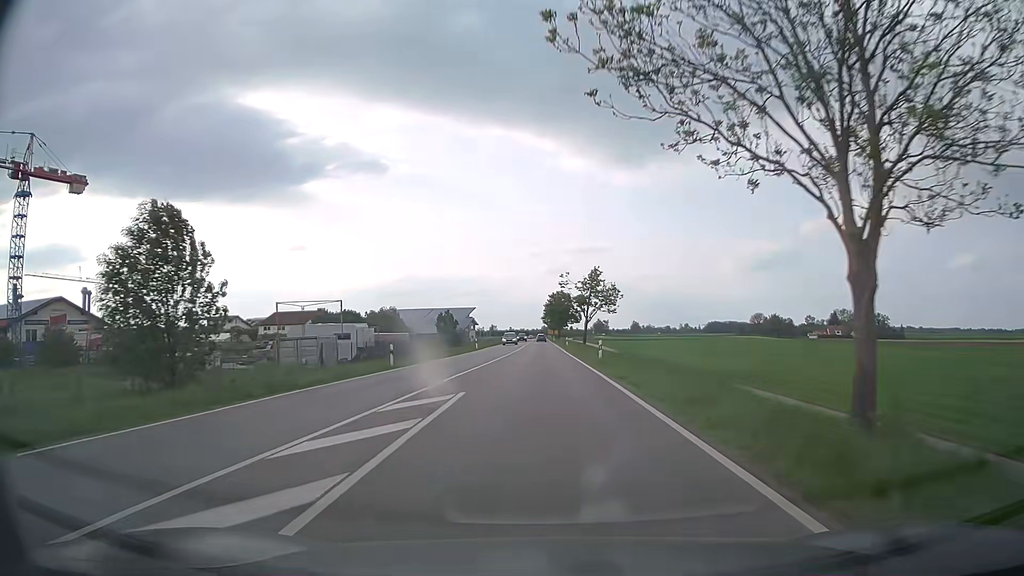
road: secondary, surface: asphalt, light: Day
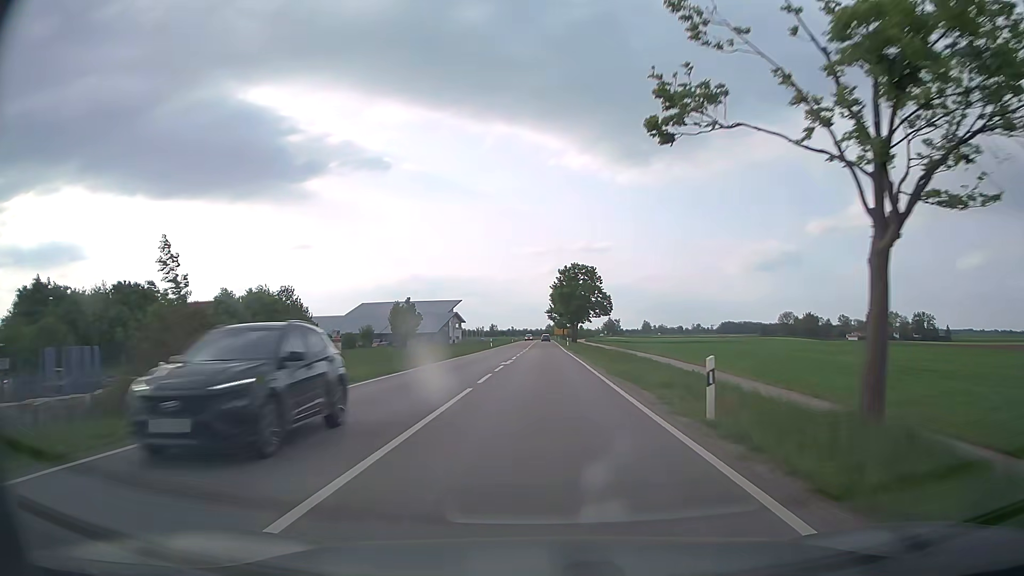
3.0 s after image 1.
(-0.3, +56.4) m; 0°
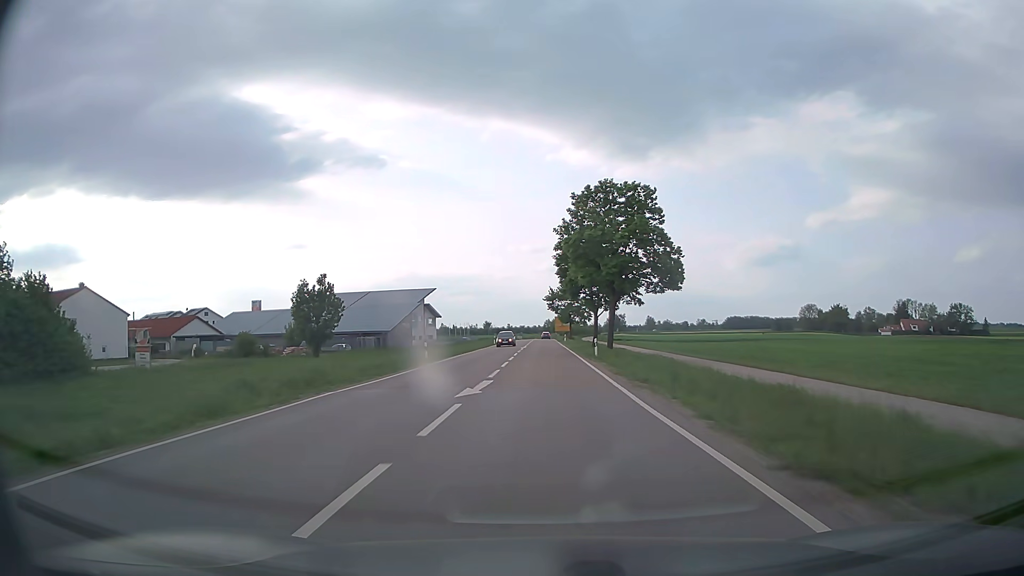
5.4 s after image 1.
(0.0, +45.2) m; 0°
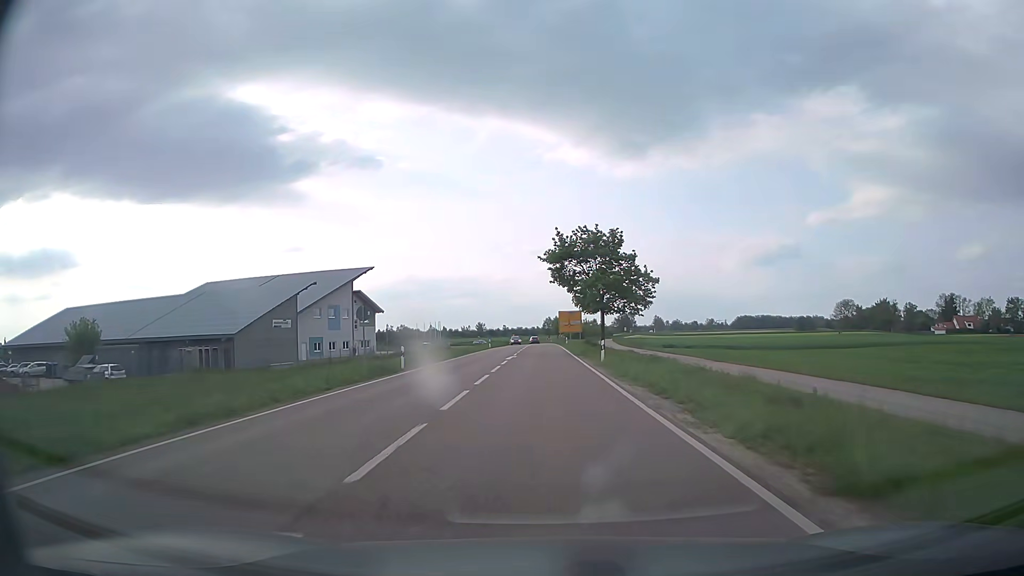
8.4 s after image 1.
(0.0, +56.5) m; +1°
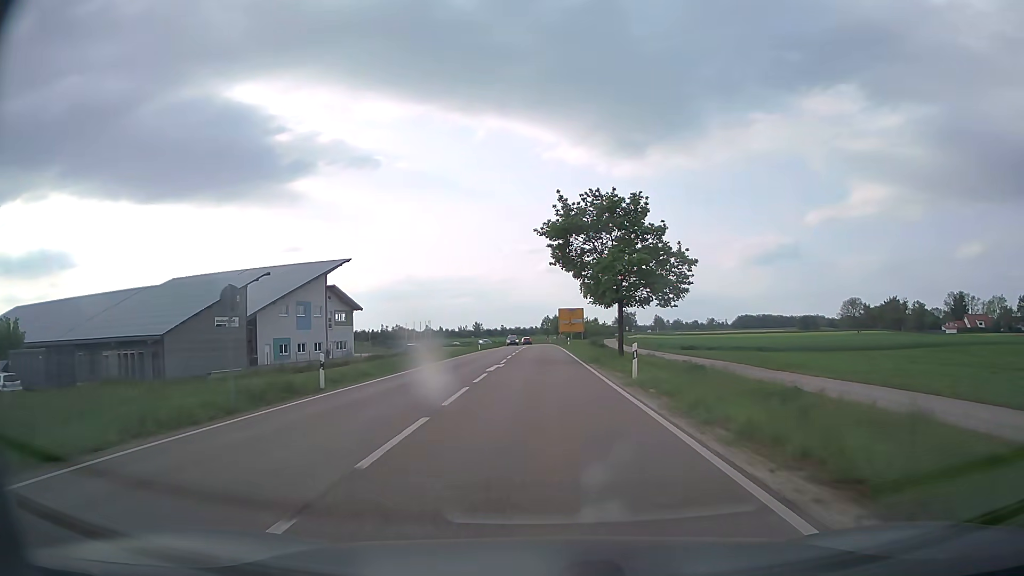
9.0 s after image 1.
(-0.1, +11.3) m; 0°
